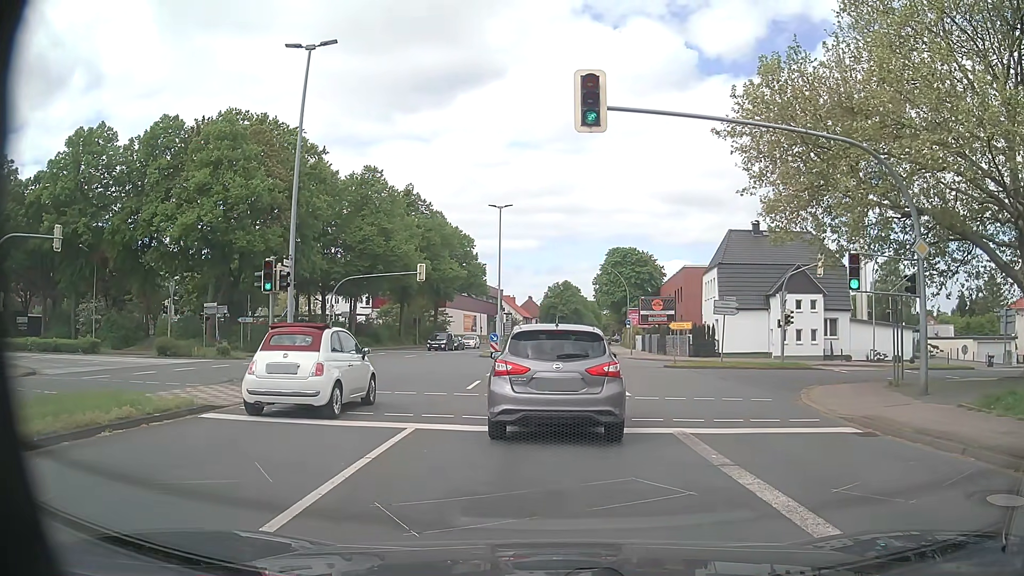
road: primary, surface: asphalt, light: Day
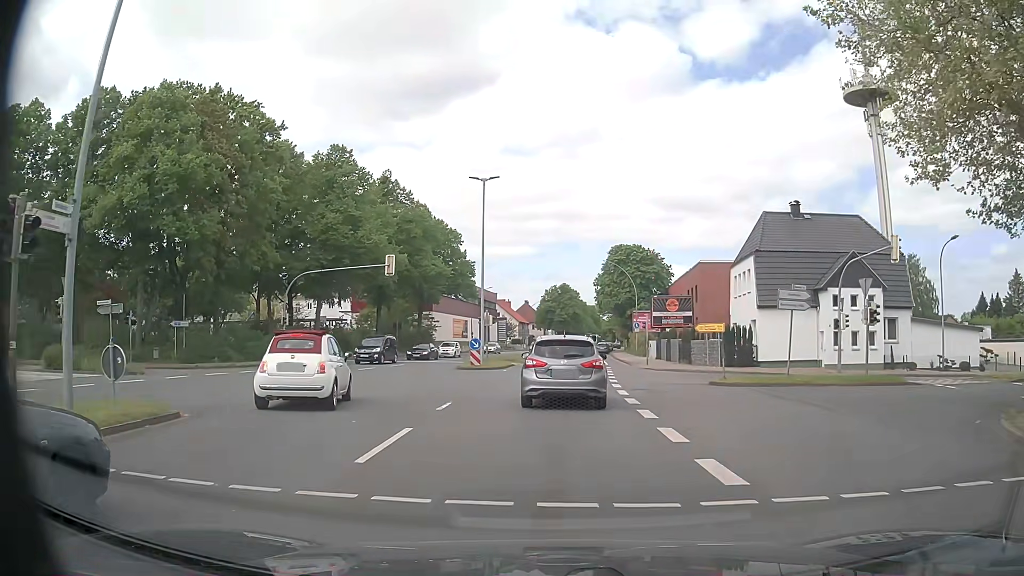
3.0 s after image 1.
(-0.2, +10.5) m; -1°
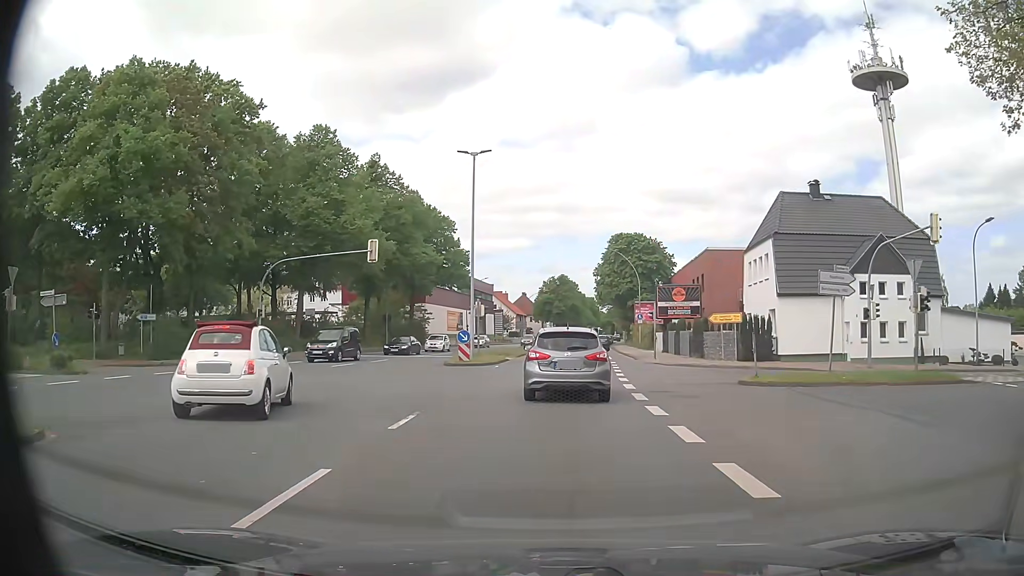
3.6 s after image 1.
(0.0, +4.0) m; 0°
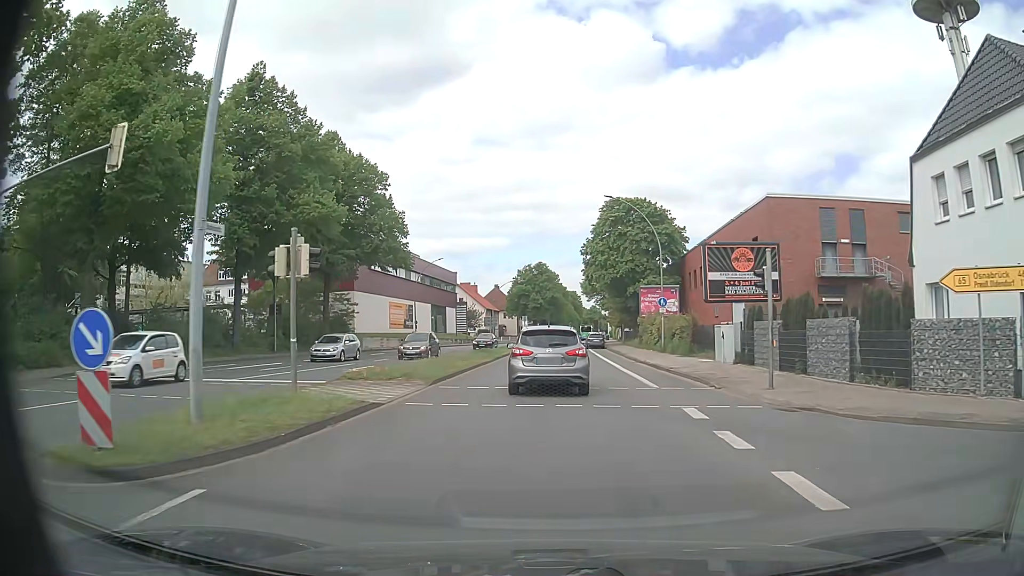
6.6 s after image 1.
(+0.6, +24.9) m; +2°
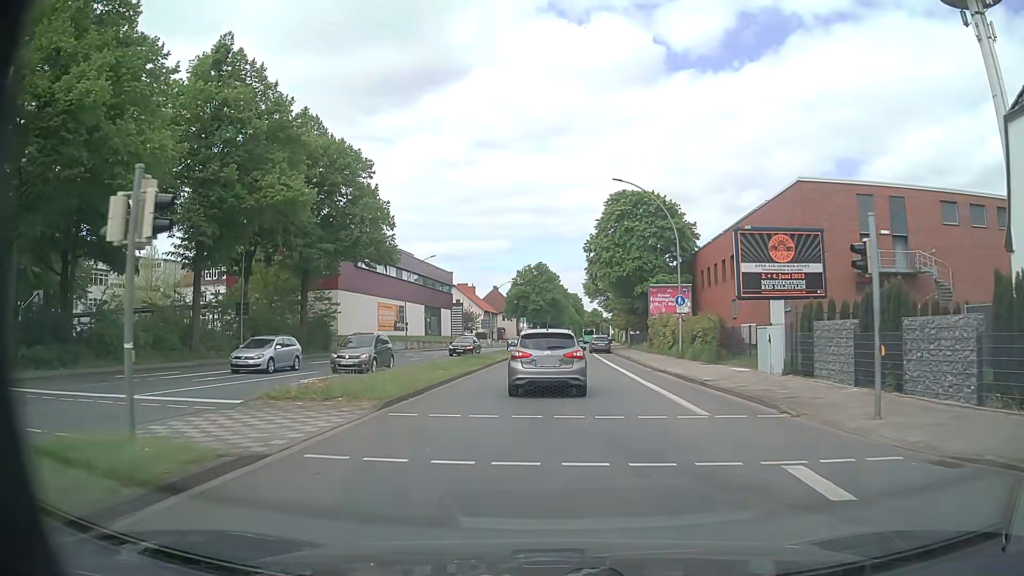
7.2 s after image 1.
(0.0, +5.6) m; 0°
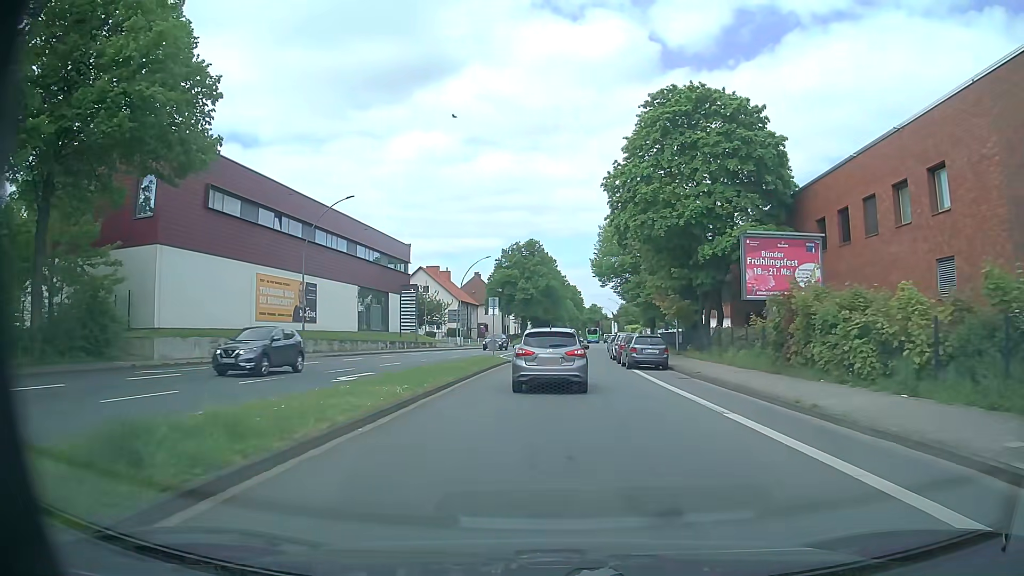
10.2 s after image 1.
(0.0, +30.4) m; 0°
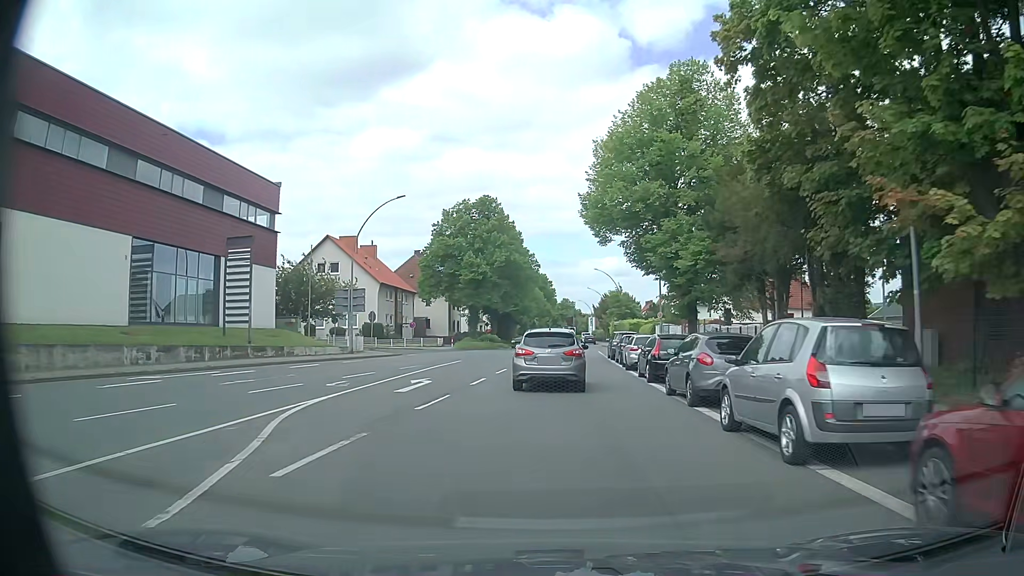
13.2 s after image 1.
(+0.9, +32.5) m; +3°
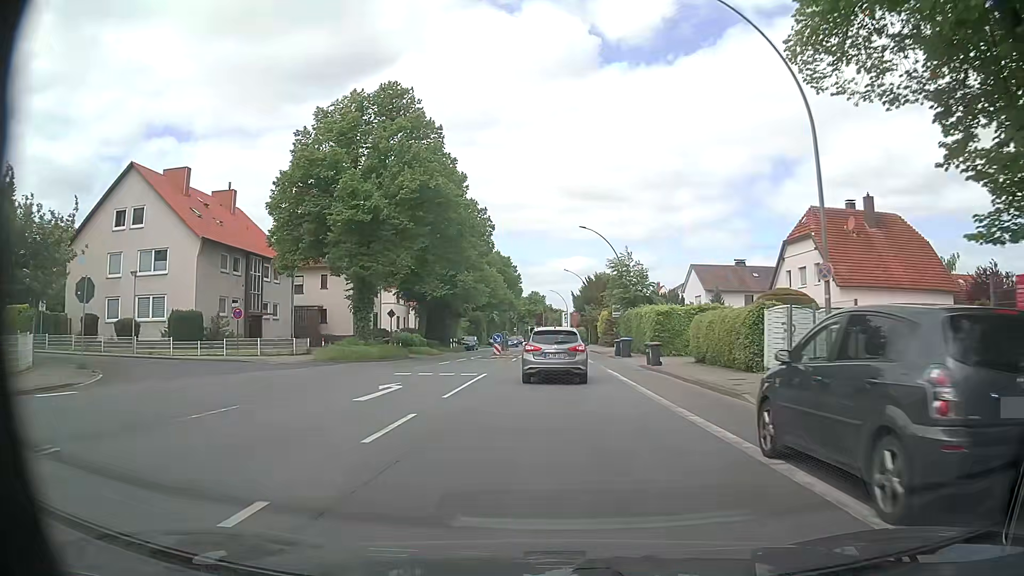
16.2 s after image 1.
(+1.0, +34.0) m; +2°
(0, +10) (0, +20) (+1, +30) (+1, +40) (+1, +50) (0, +60) (0, +70) (0, +80) (0, +90) (0, +100) m
